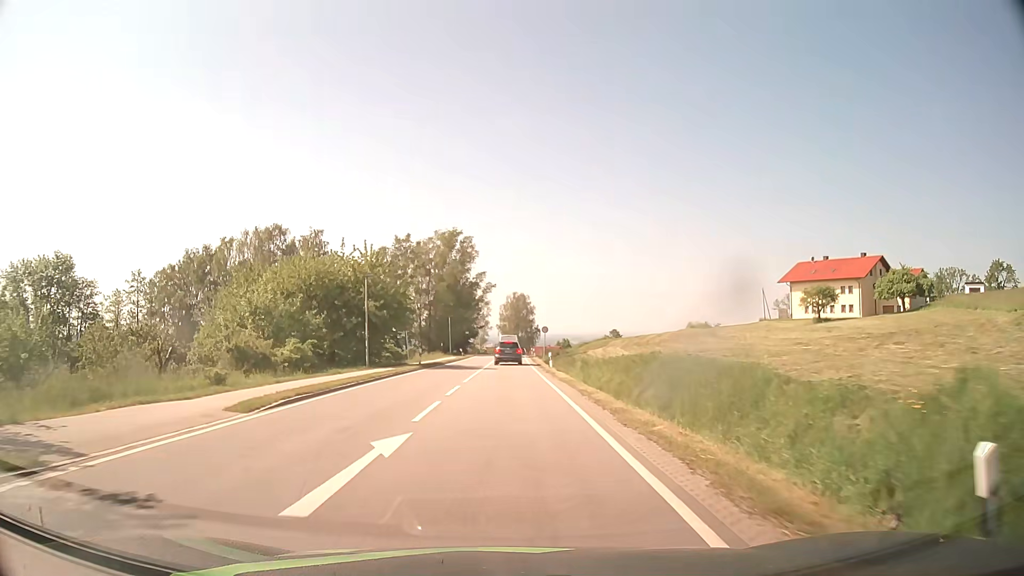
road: secondary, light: Day
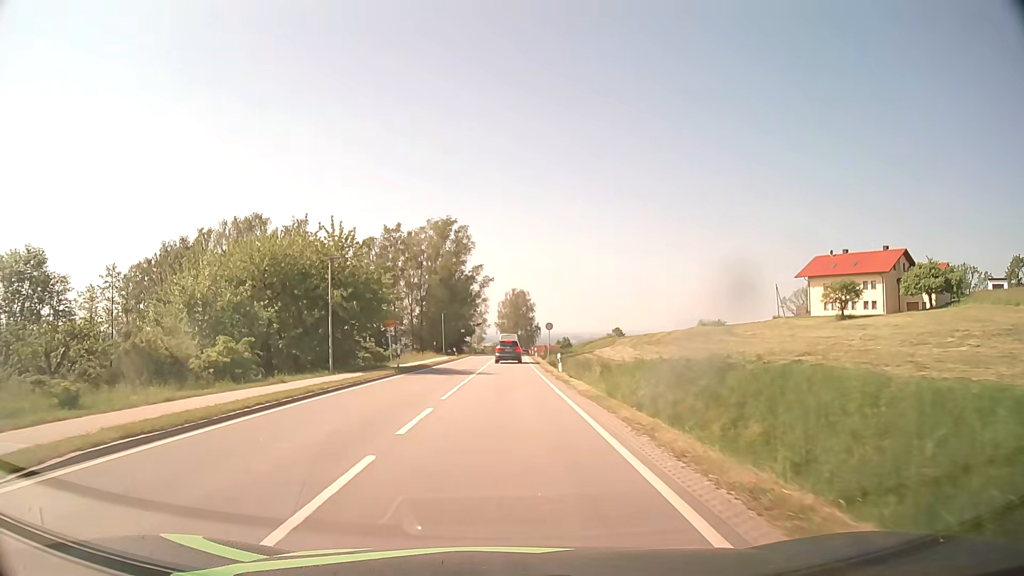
(0.0, +7.7) m; 0°
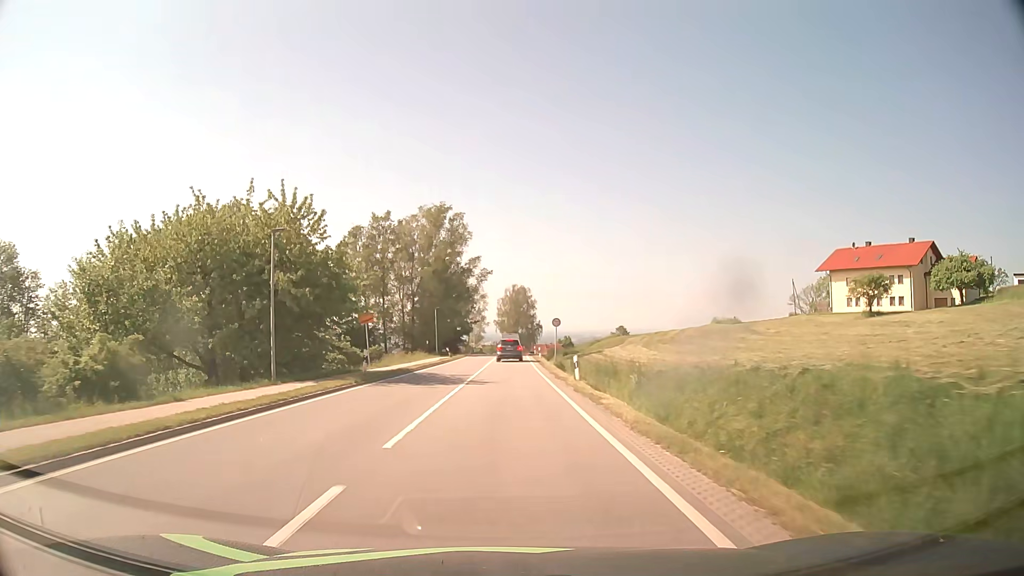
(0.0, +7.7) m; 0°
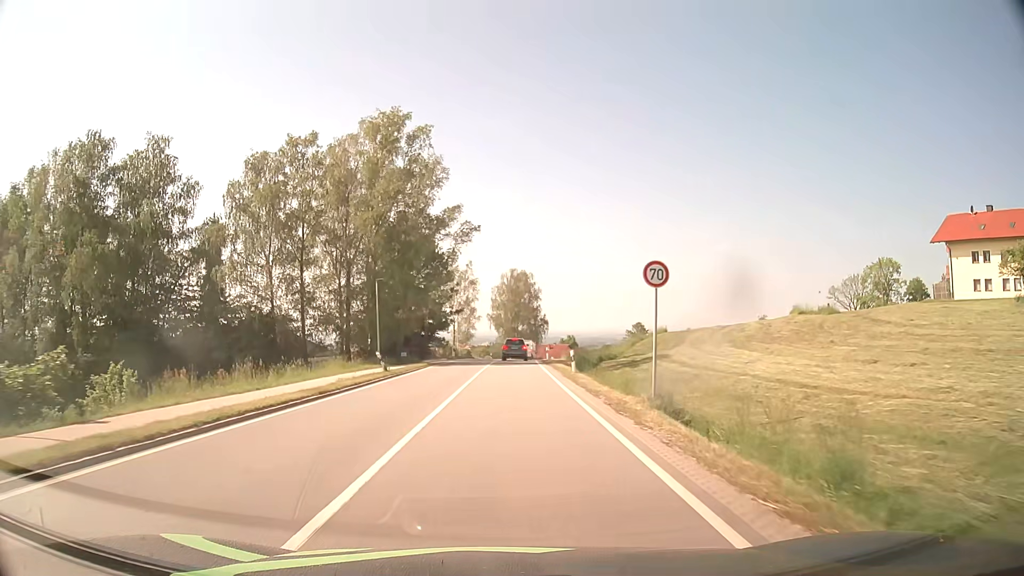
(+0.1, +31.1) m; 0°
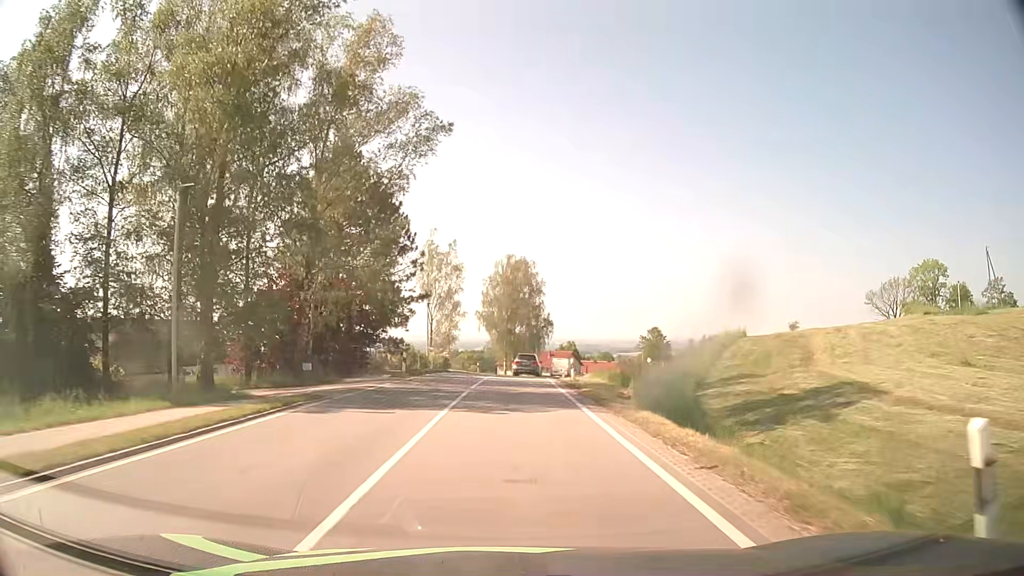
(+0.1, +25.2) m; +1°
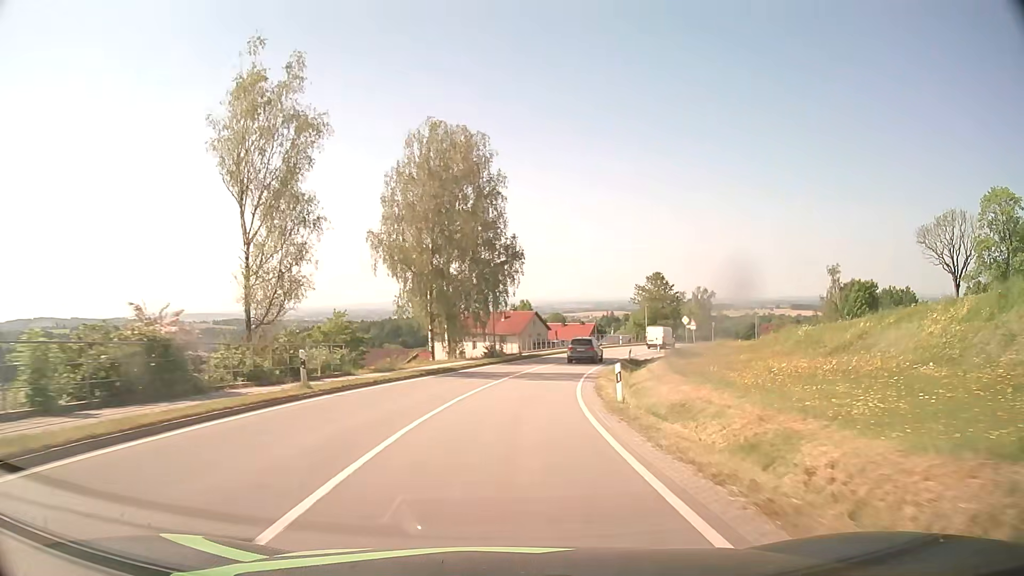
(+1.1, +46.4) m; +4°
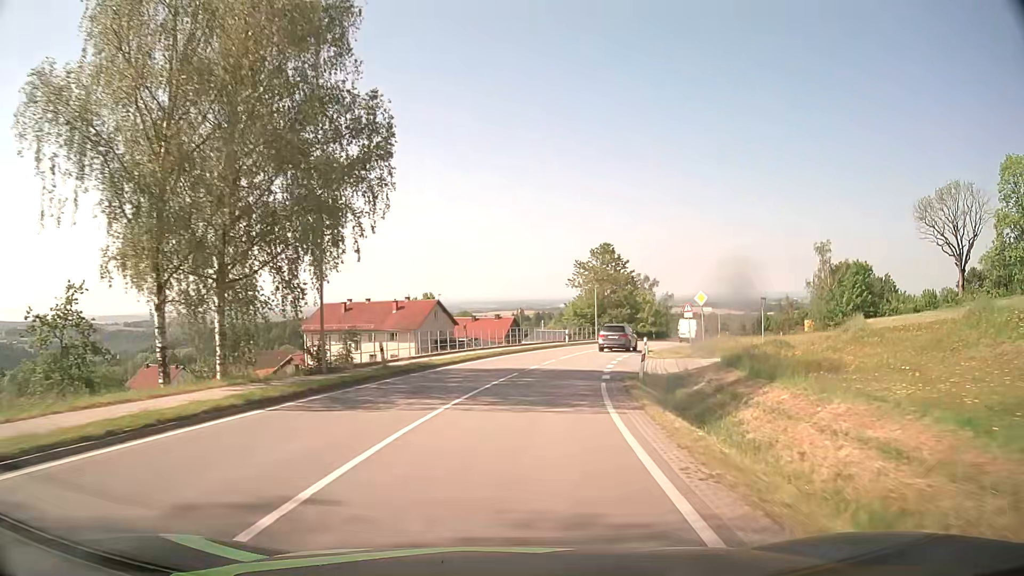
(+1.9, +28.5) m; +8°
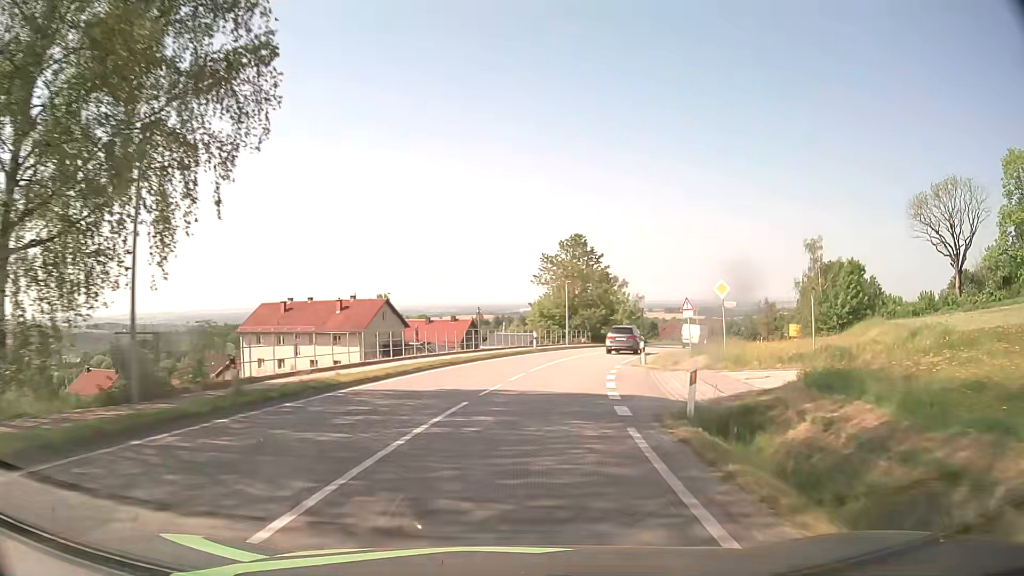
(+0.3, +9.4) m; +3°
(0, +10) (+1, +20) (+3, +30) (+6, +39) (+9, +49) (+13, +58) (+18, +67) (+23, +76) (+28, +84) (+35, +92) m
